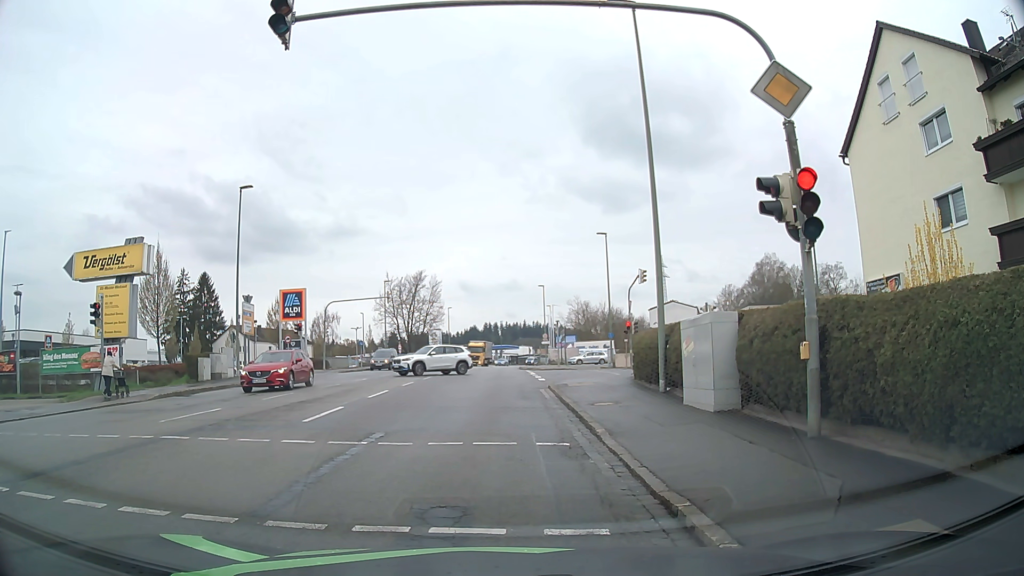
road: tertiary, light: Day
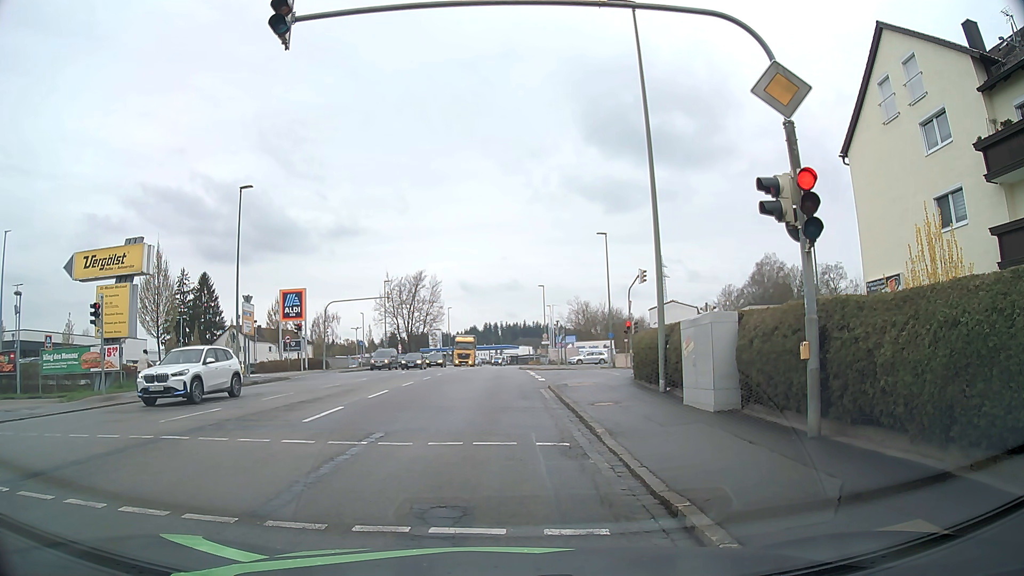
(0.0, 0.0) m; 0°
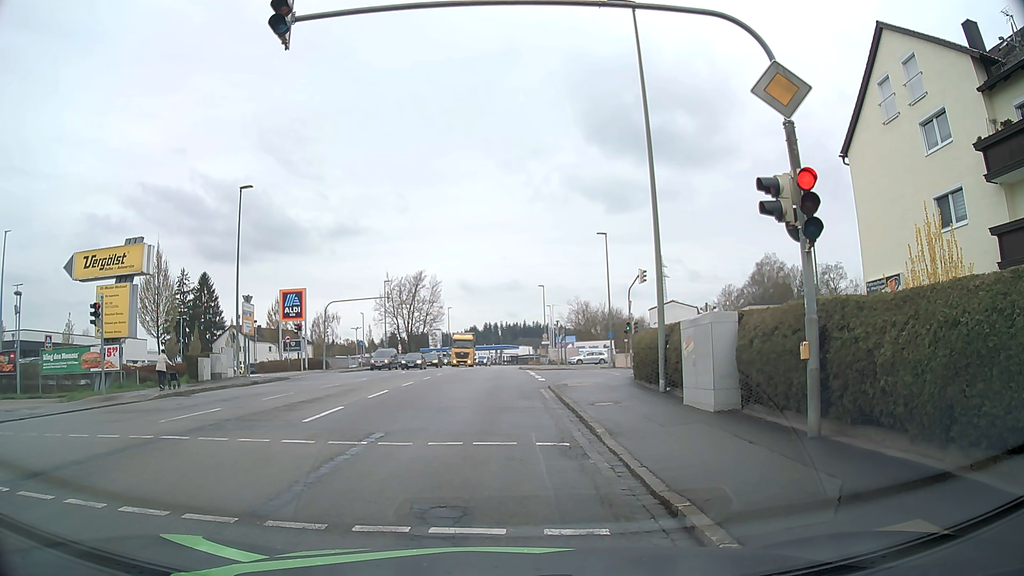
(0.0, 0.0) m; 0°
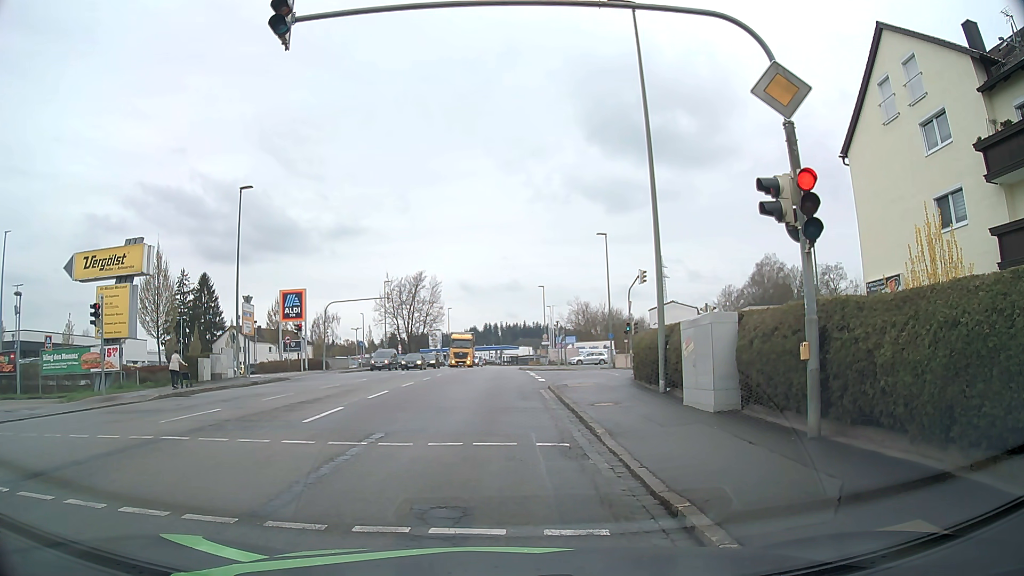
(0.0, 0.0) m; 0°
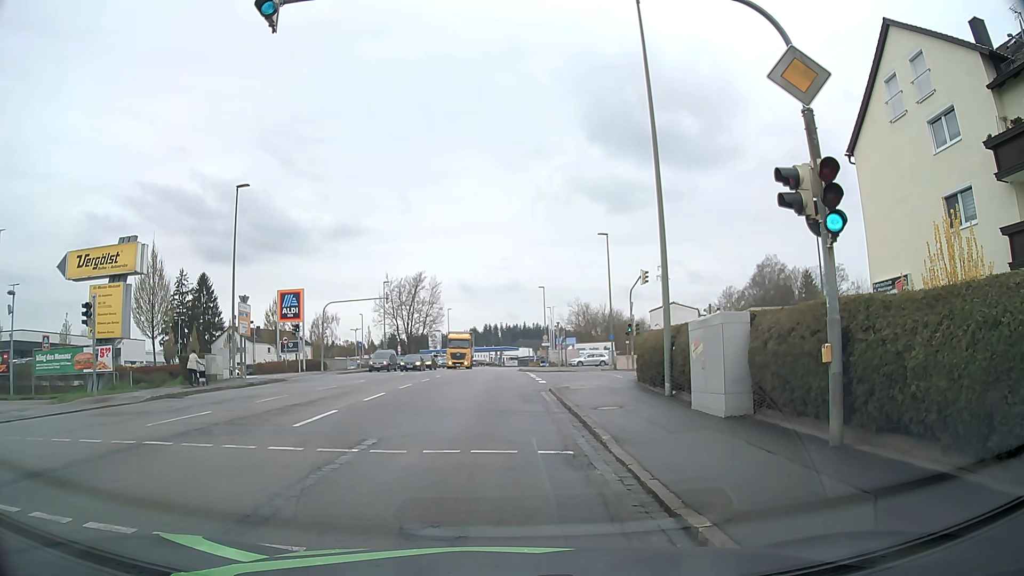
(0.0, +0.6) m; 0°
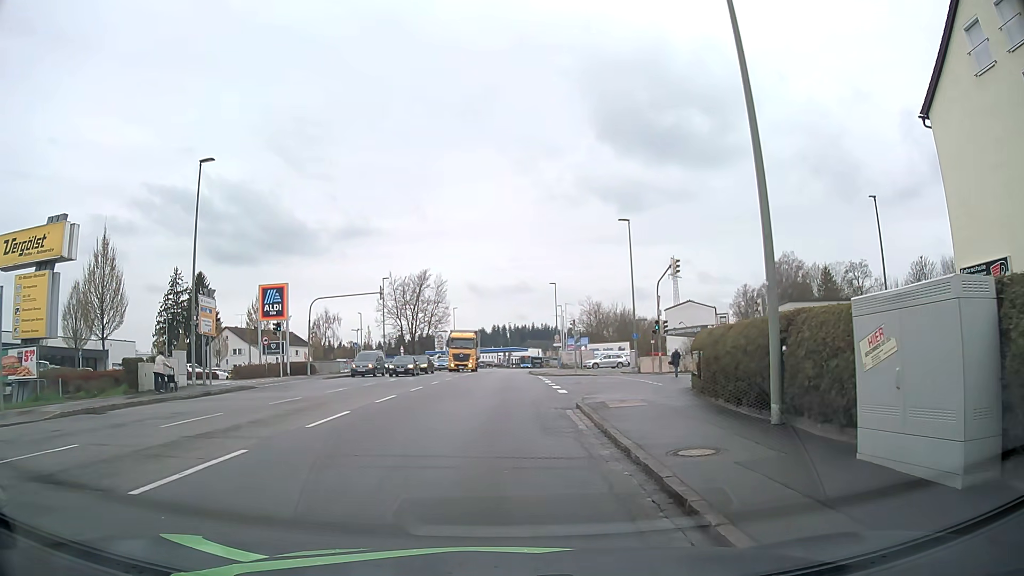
(-0.1, +6.2) m; 0°
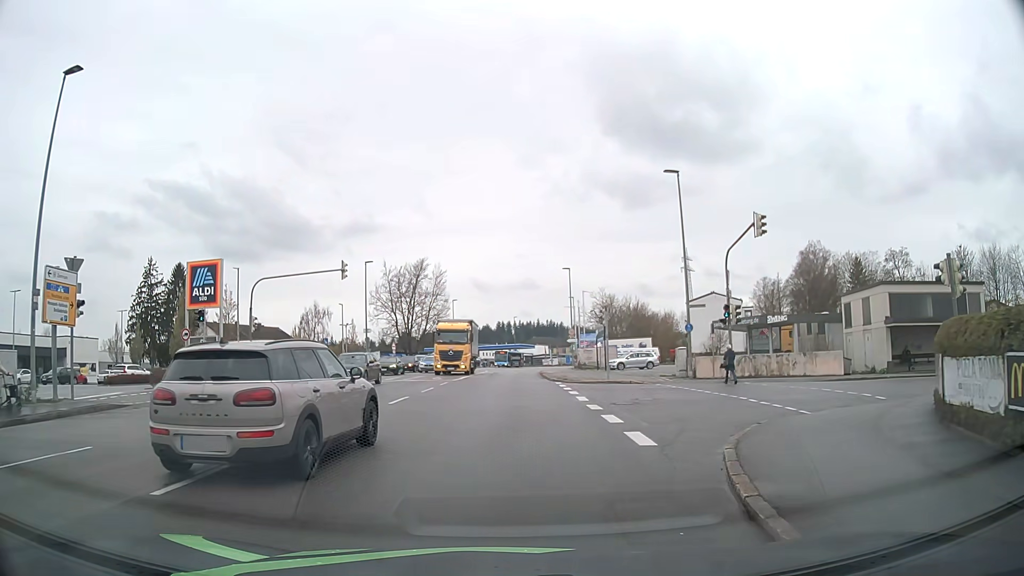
(-0.3, +12.1) m; -2°
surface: asphalt
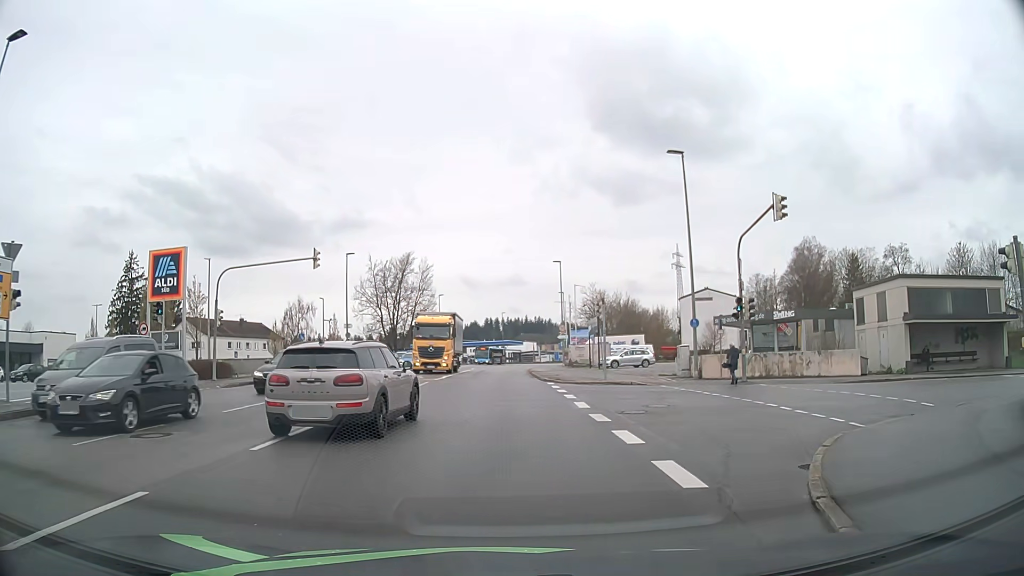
(0.0, +3.0) m; +1°
(+2, +10) (+9, +16) (+19, +17) (+29, +16) (+39, +15) (+49, +14) (+59, +12) (+69, +11) (+79, +10) (+89, +9) m
